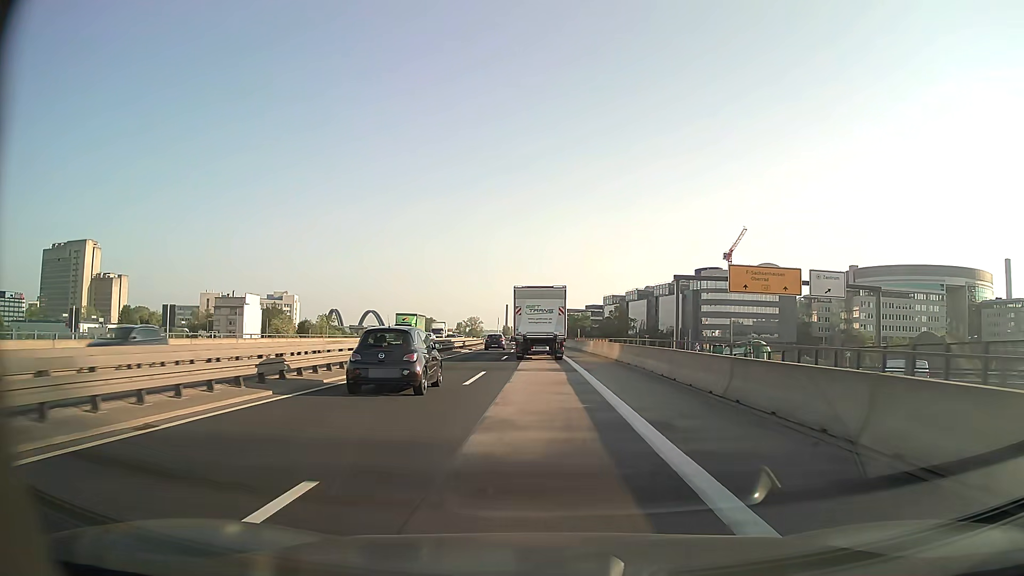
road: motorway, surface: asphalt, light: Day
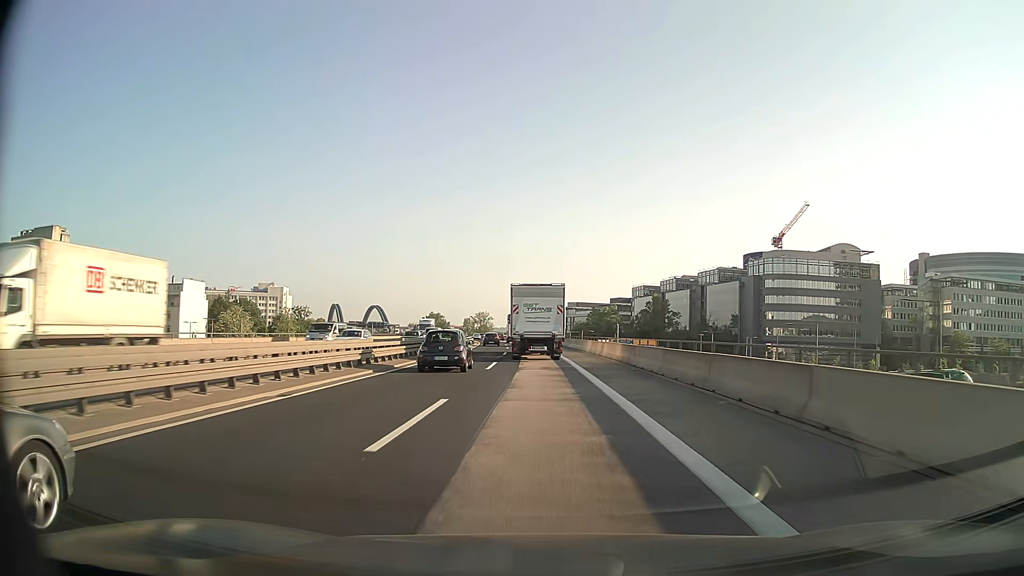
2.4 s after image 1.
(-0.4, +46.3) m; -1°
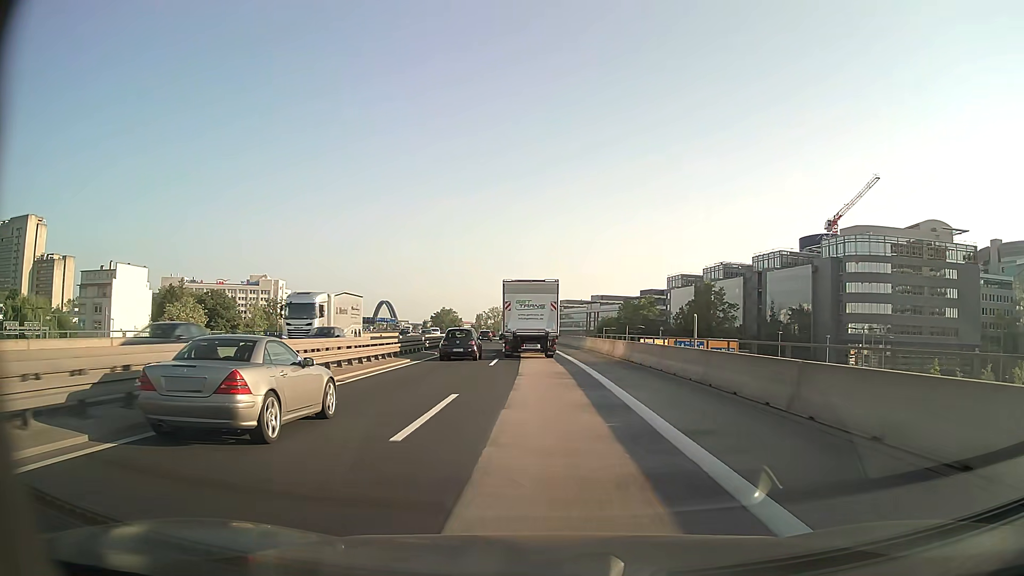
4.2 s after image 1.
(-0.5, +35.2) m; -2°
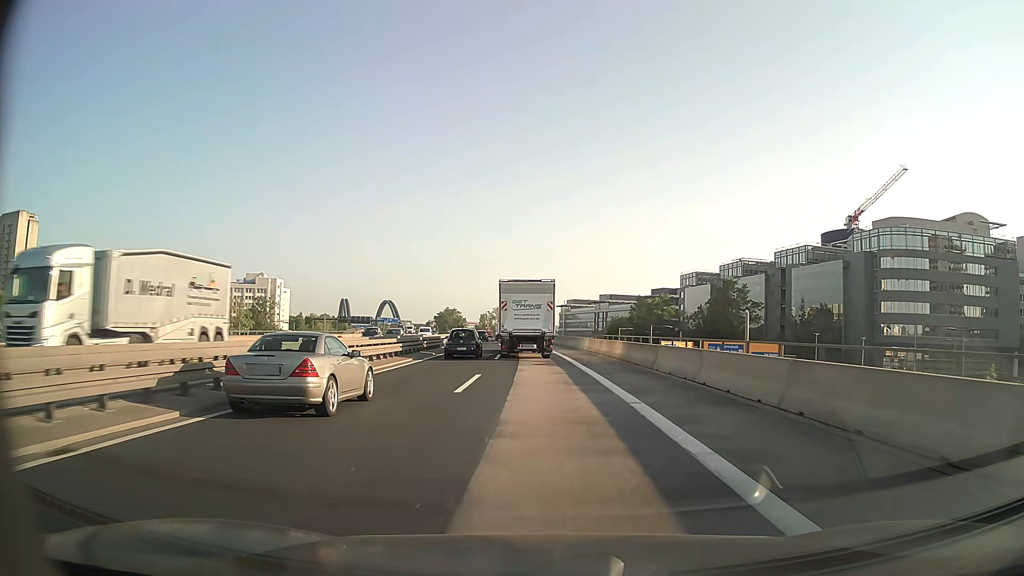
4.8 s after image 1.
(-0.1, +11.6) m; -1°
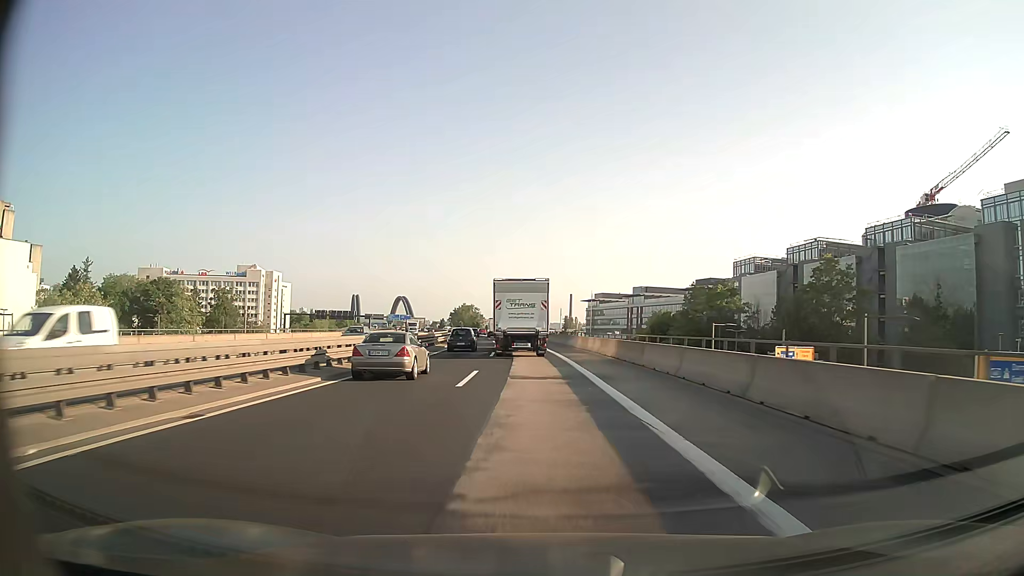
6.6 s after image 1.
(-0.5, +34.7) m; -2°
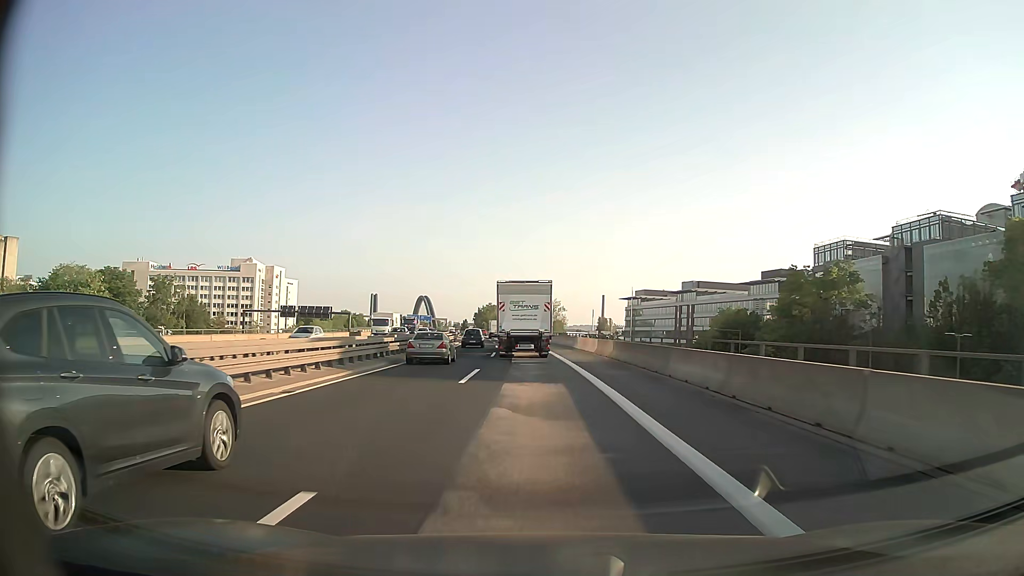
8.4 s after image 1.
(-0.7, +34.7) m; -2°
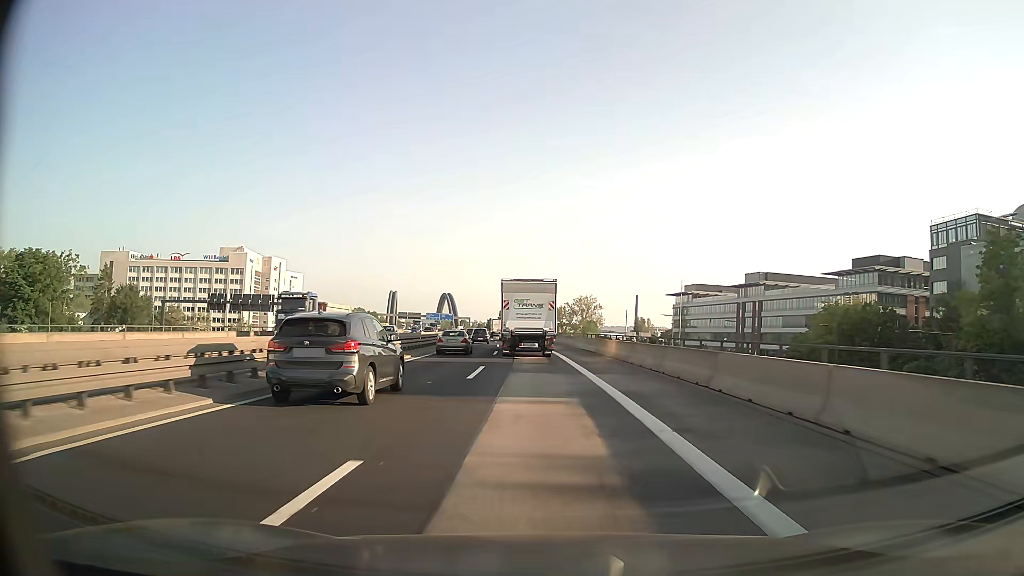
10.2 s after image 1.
(-0.8, +34.9) m; -3°
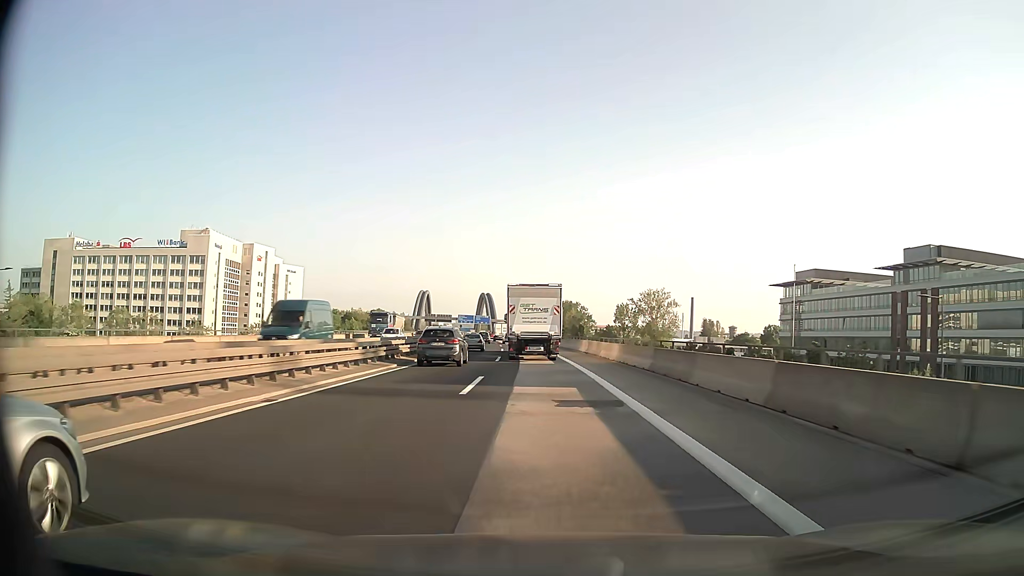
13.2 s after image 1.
(-2.0, +57.2) m; -4°
(0, +10) (0, +20) (-1, +30) (-1, +40) (-1, +50) (-2, +60) (-3, +70) (-3, +80) (-4, +90) (-5, +100) m
